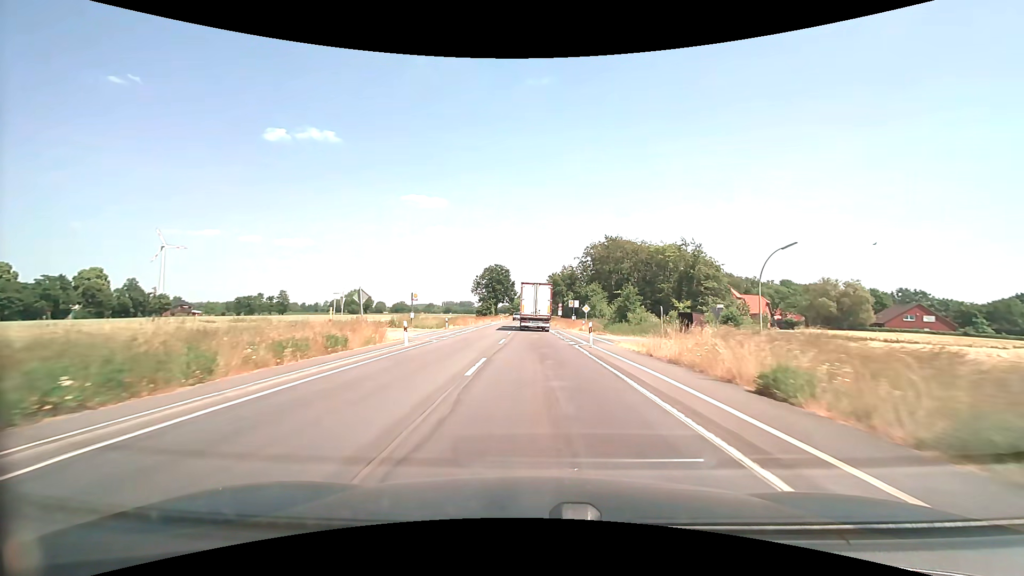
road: secondary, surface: asphalt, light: Day
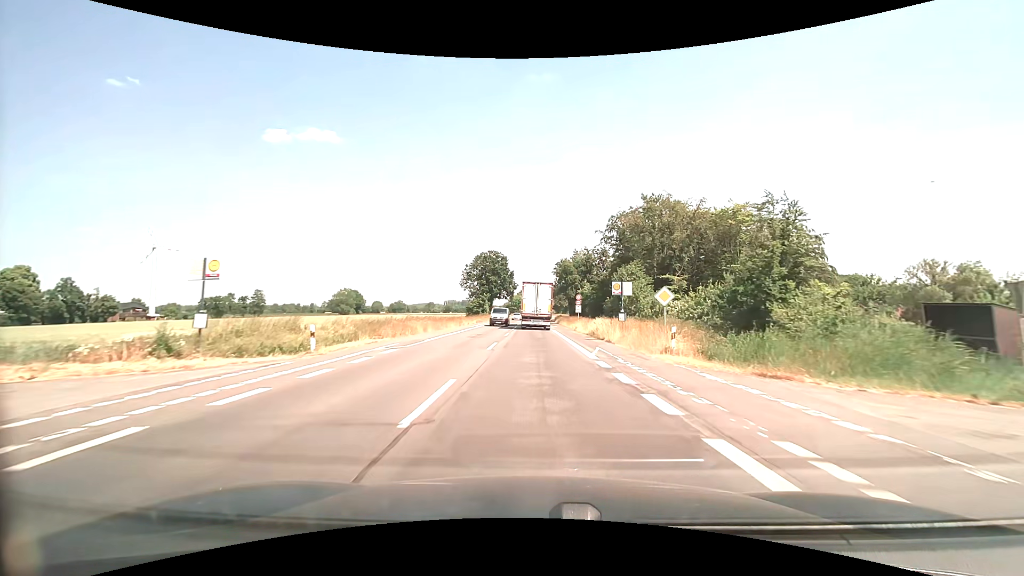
(-0.2, +29.0) m; 0°
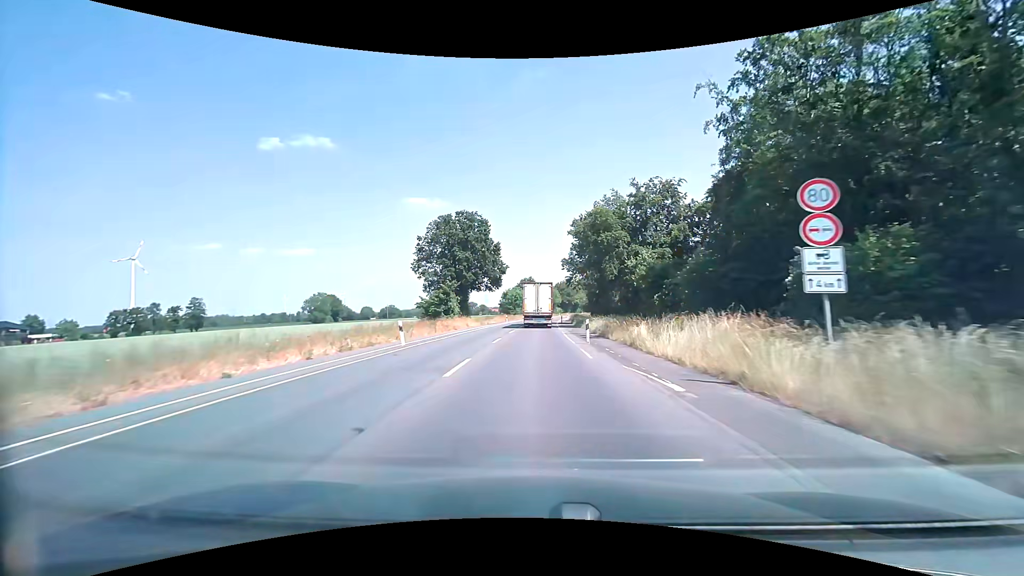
(-0.2, +48.1) m; 0°
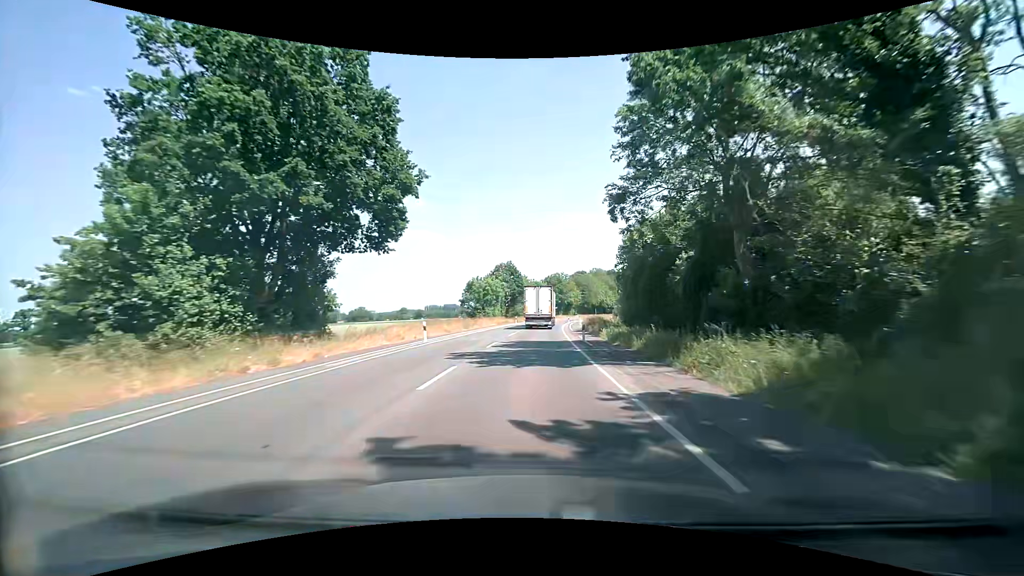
(+0.5, +49.0) m; +2°
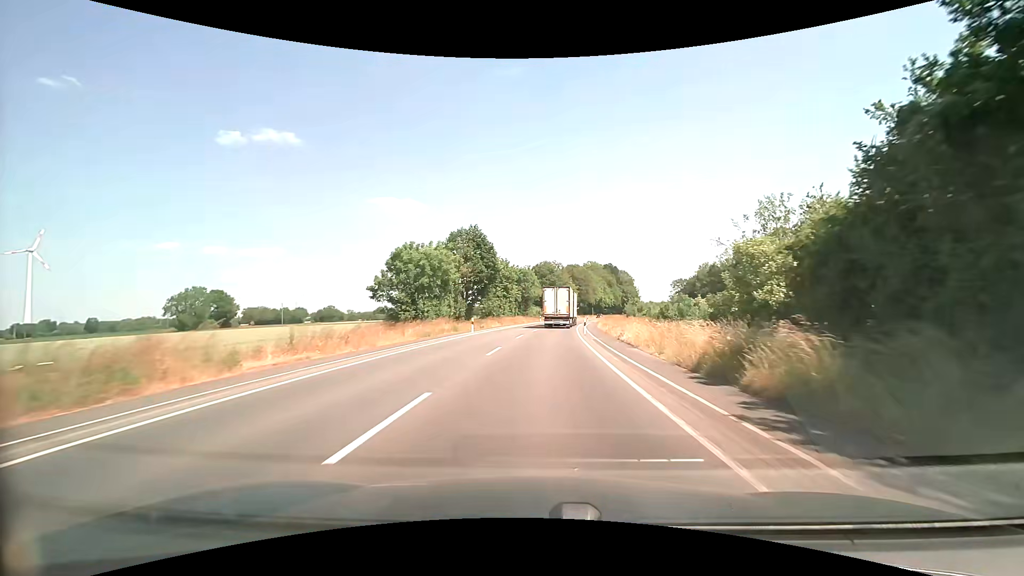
(+0.3, +40.3) m; +1°
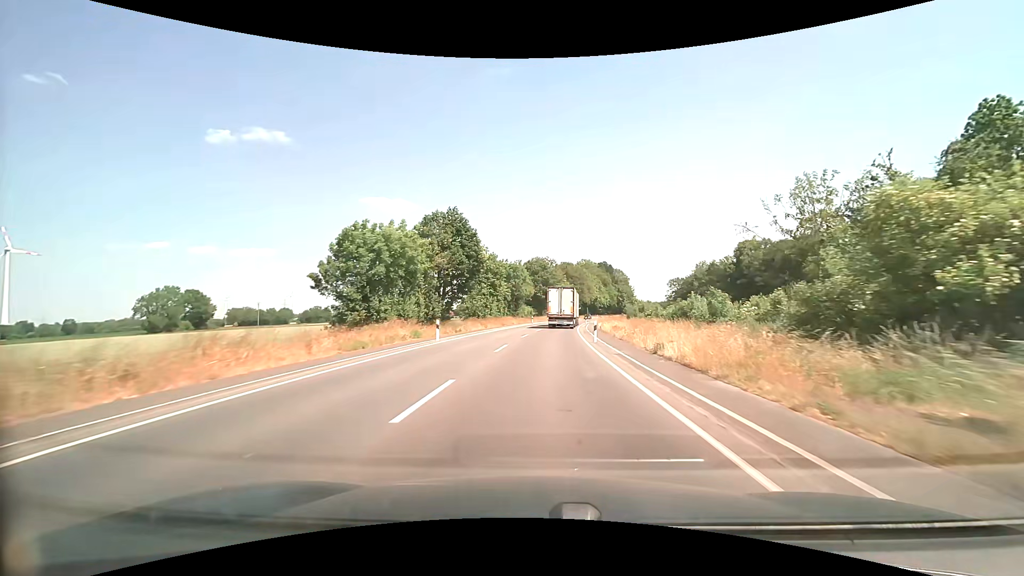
(+0.1, +10.3) m; +1°
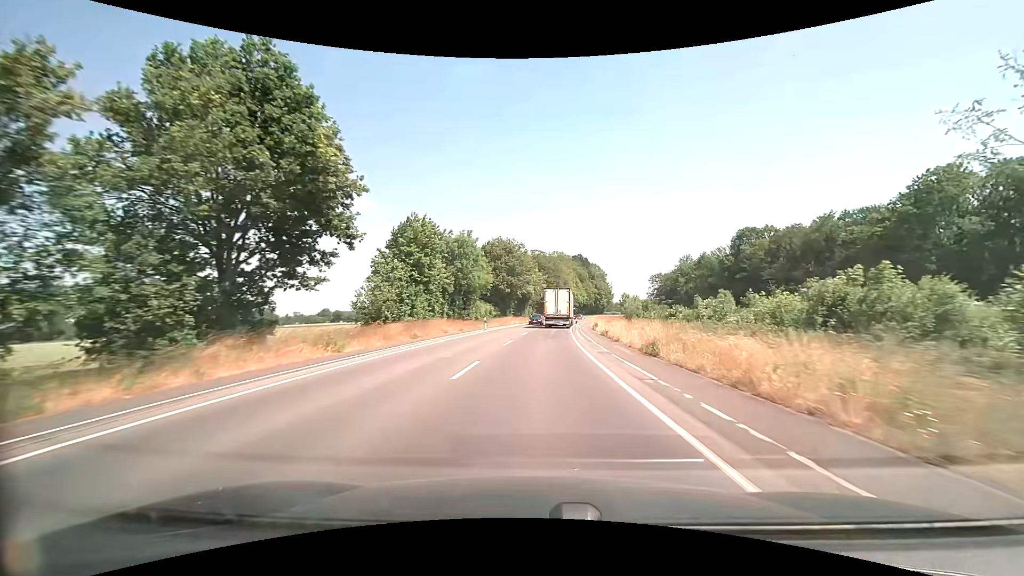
(+1.0, +31.4) m; +3°
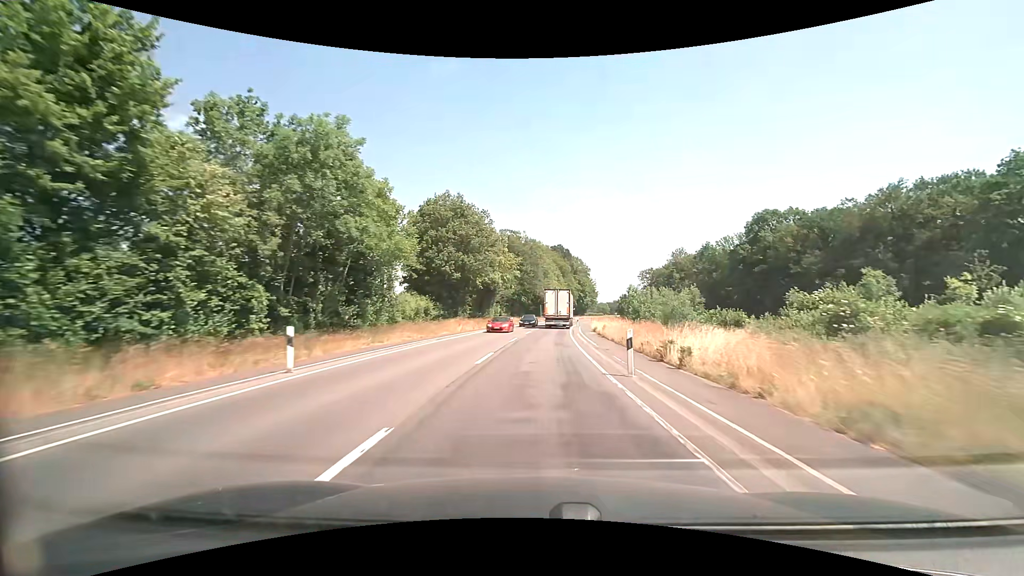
(+0.8, +32.2) m; +3°
(0, +10) (0, +20) (+1, +30) (+1, +40) (+2, +50) (+3, +60) (+4, +70) (+6, +80) (+7, +90) (+8, +100) m
